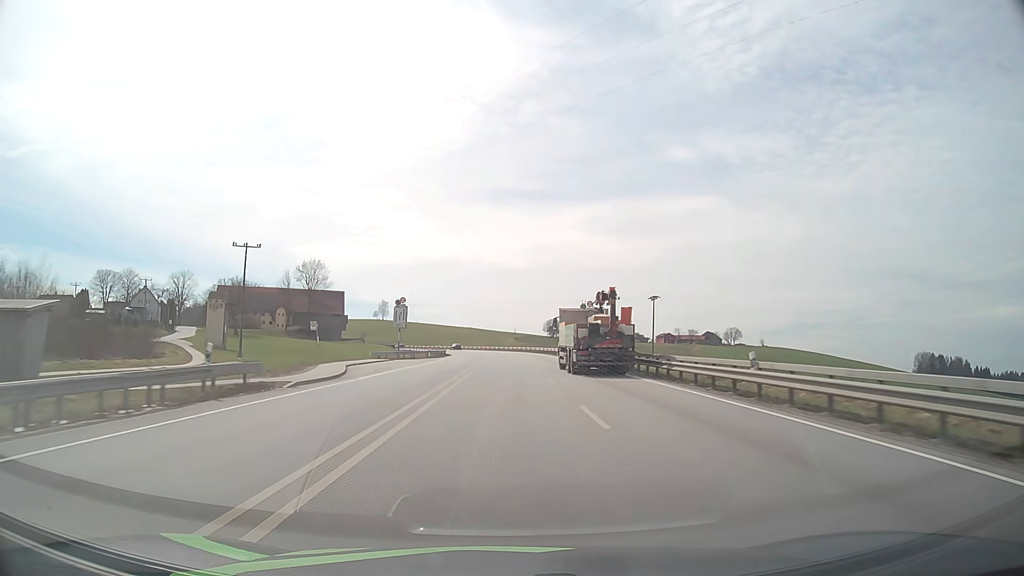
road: primary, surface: asphalt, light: Day
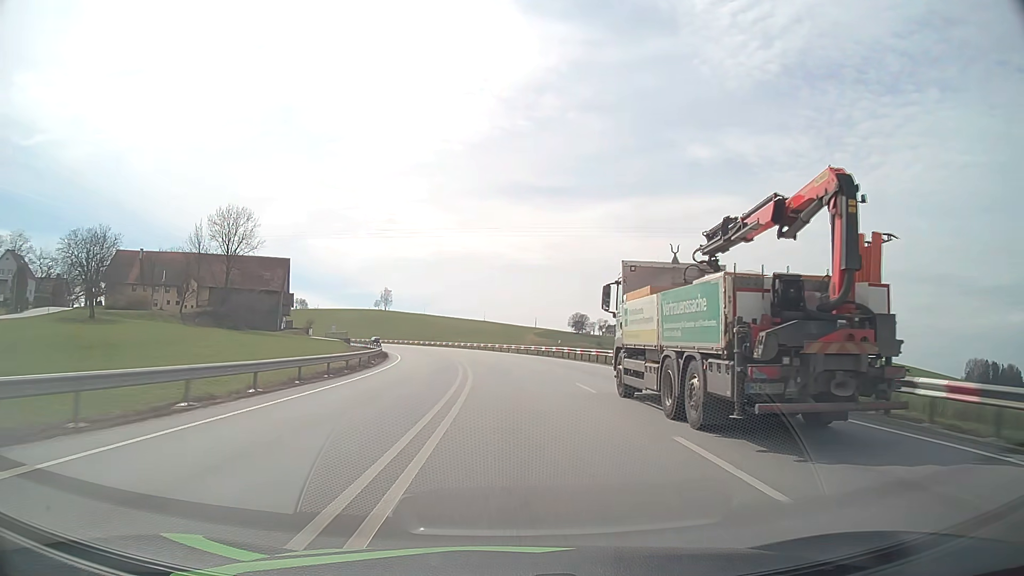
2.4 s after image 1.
(-0.6, +65.7) m; -1°
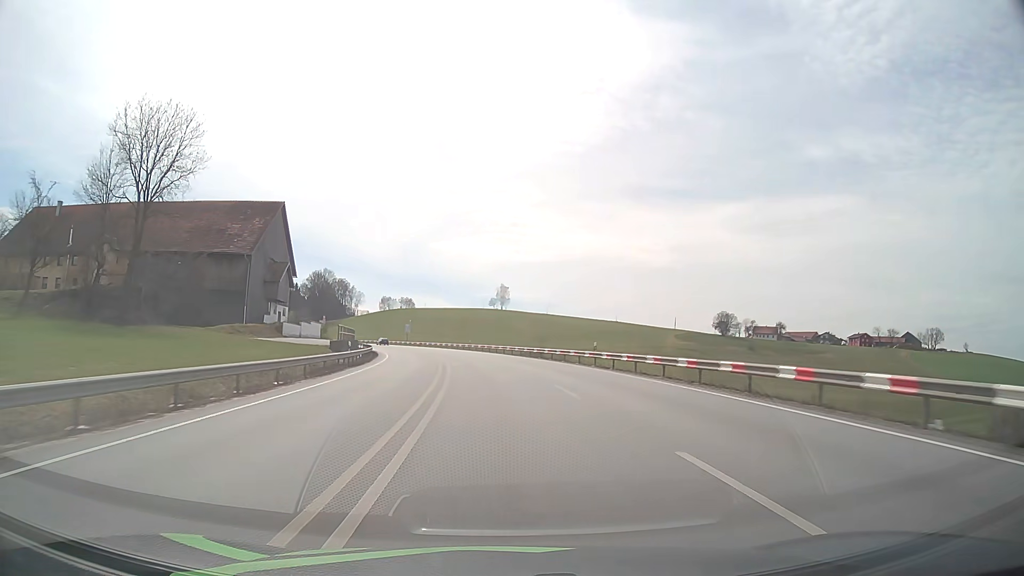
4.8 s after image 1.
(-4.4, +61.0) m; -11°
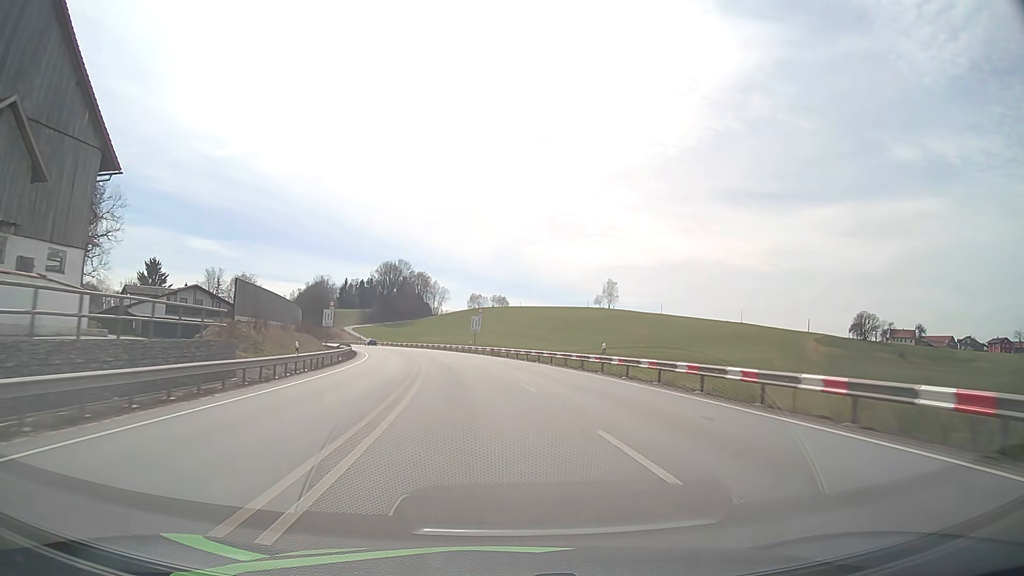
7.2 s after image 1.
(-4.3, +57.9) m; -8°
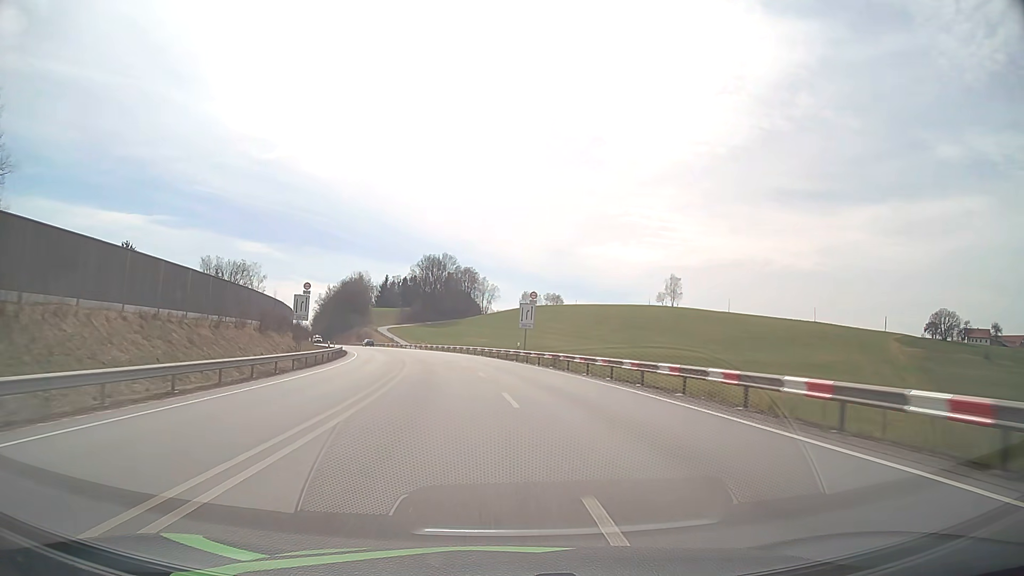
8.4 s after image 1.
(-1.1, +28.5) m; -5°
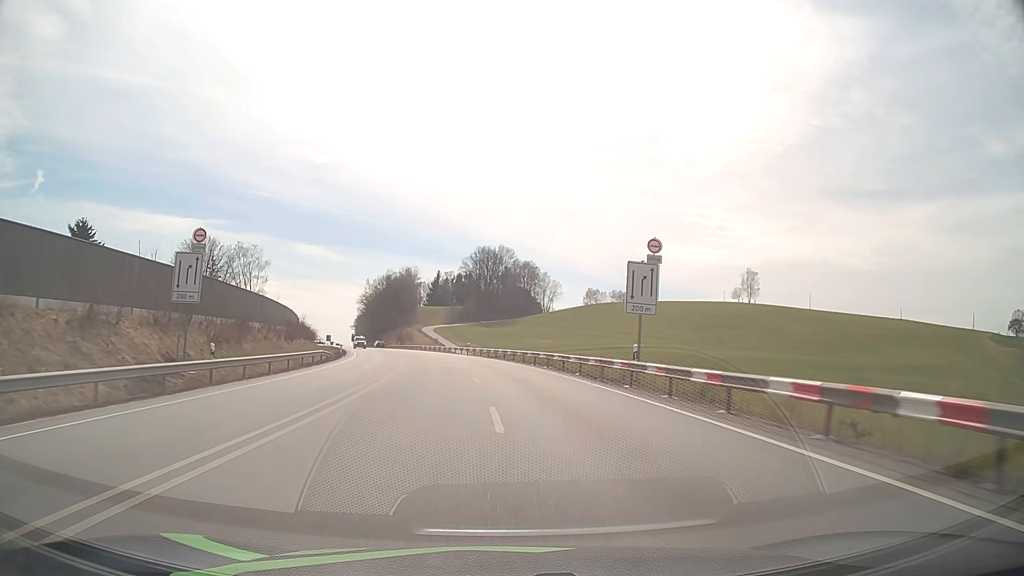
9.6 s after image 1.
(-1.2, +28.1) m; -5°
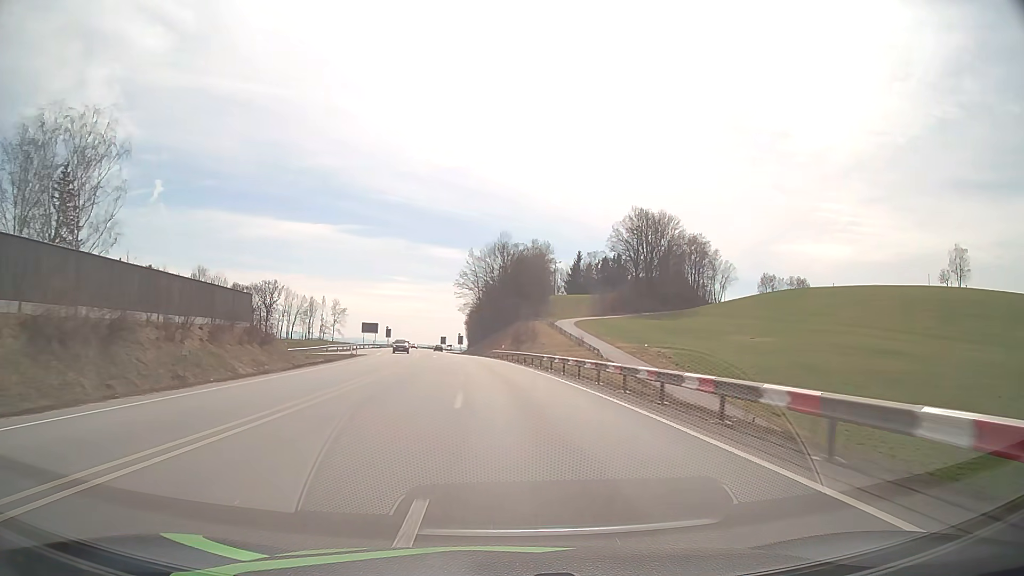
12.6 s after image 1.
(-7.4, +68.6) m; -12°
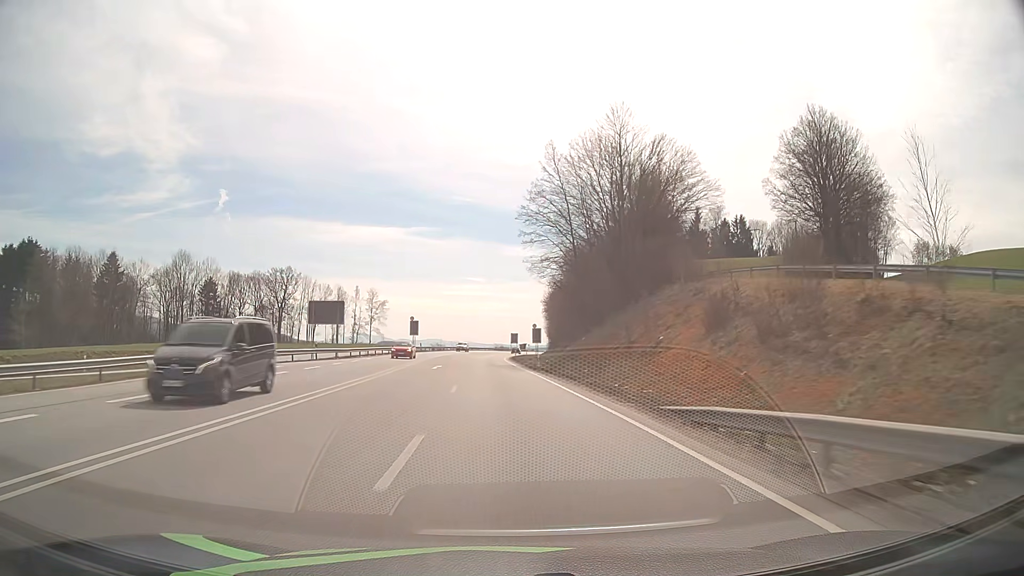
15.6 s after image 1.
(-4.6, +68.4) m; -7°
(0, +10) (0, +20) (0, +30) (-1, +40) (-1, +50) (-1, +60) (-2, +70) (-2, +80) (-2, +90) (-2, +100) m
